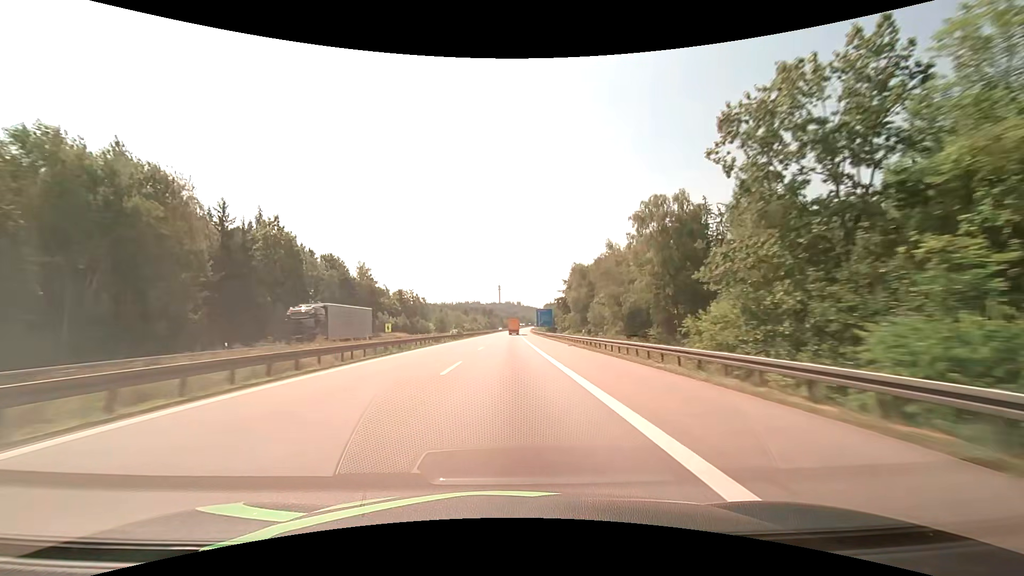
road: motorway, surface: asphalt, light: Day
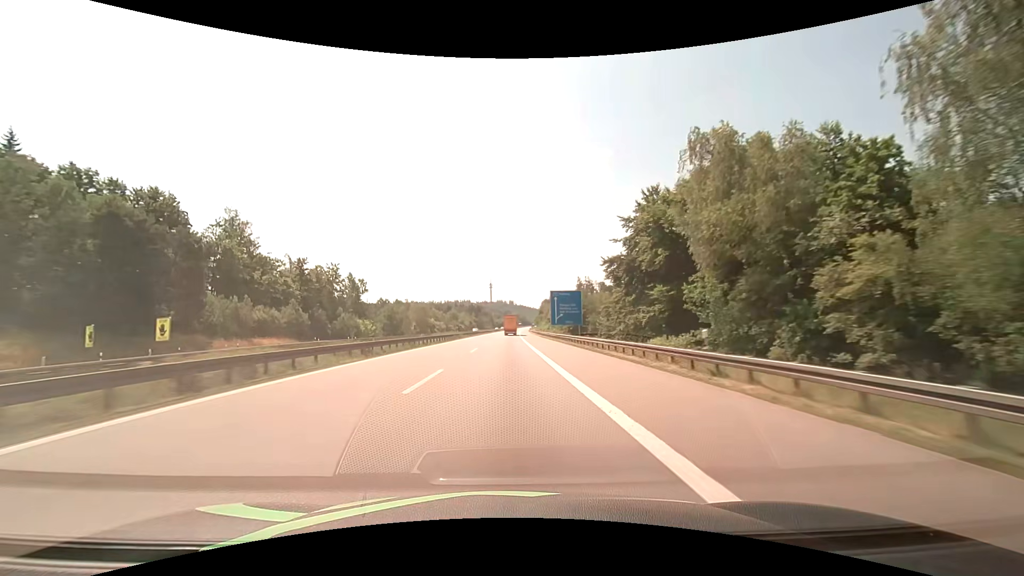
(+0.8, +76.0) m; +1°
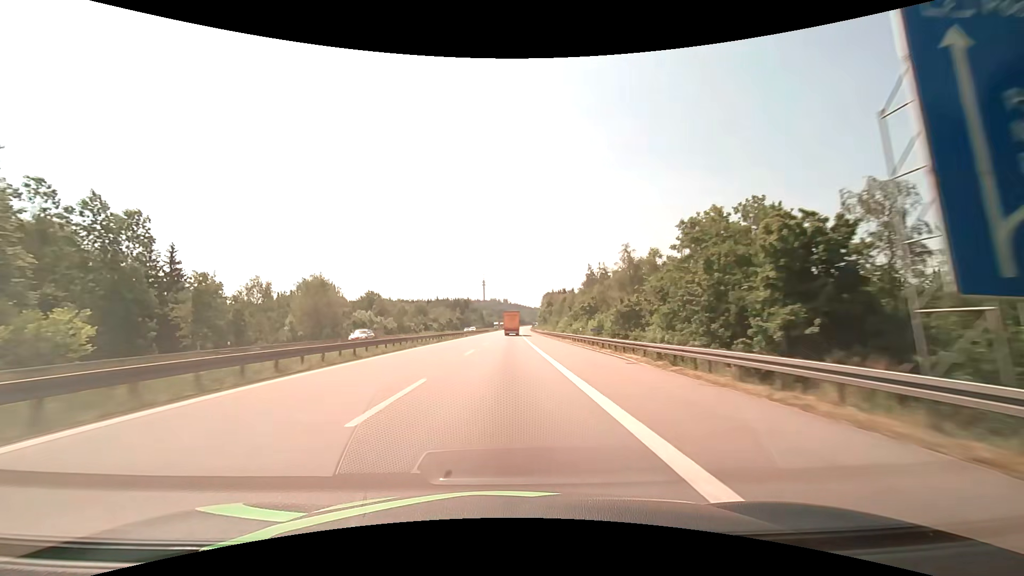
(+0.3, +75.5) m; +1°
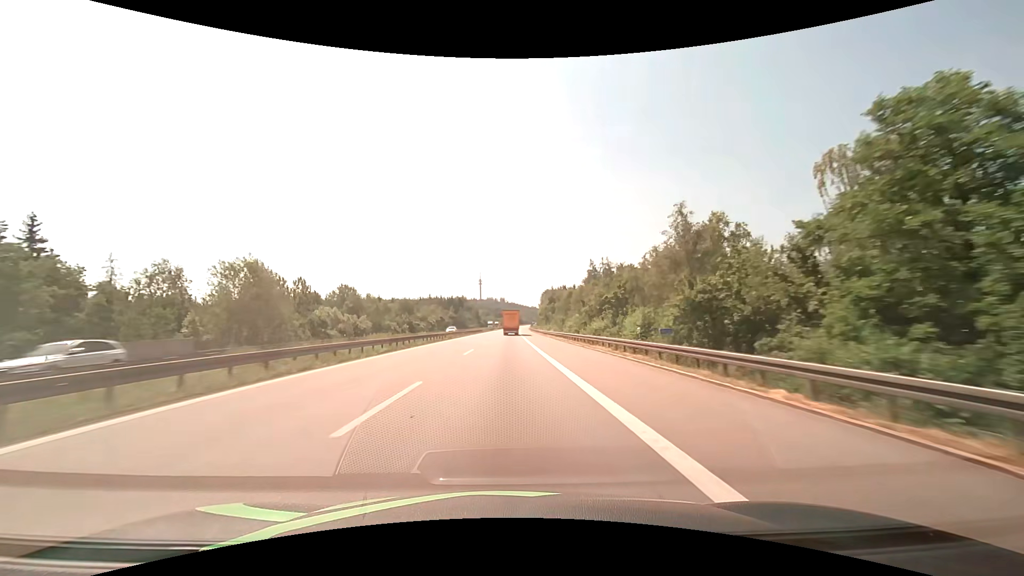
(0.0, +18.5) m; 0°
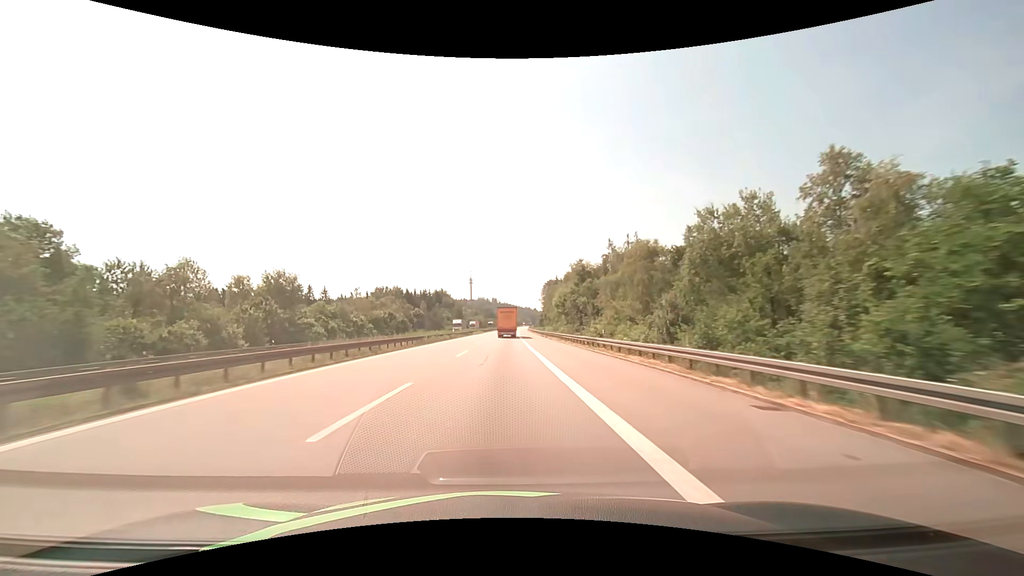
(+0.7, +72.2) m; +1°
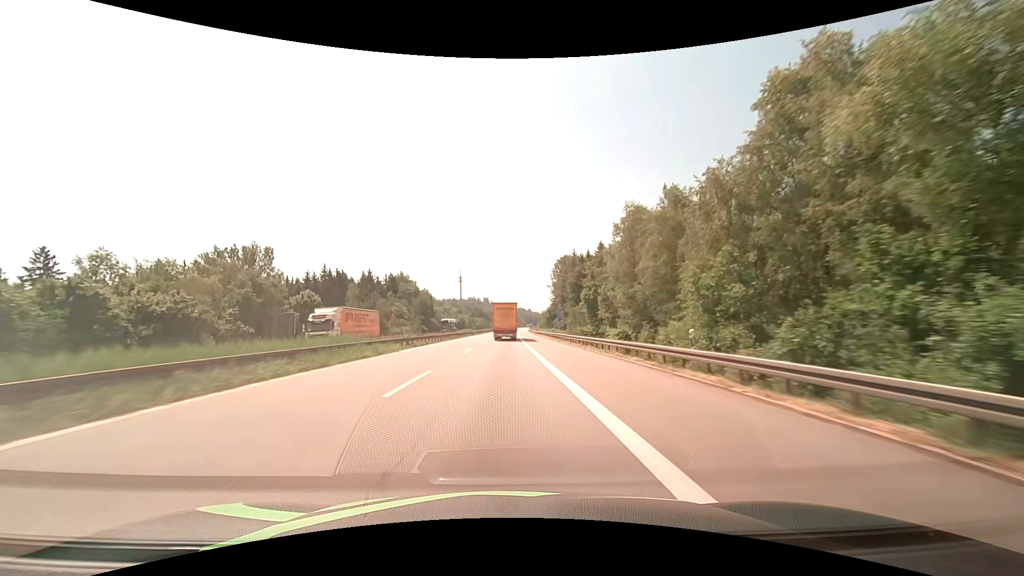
(+0.5, +85.7) m; +1°
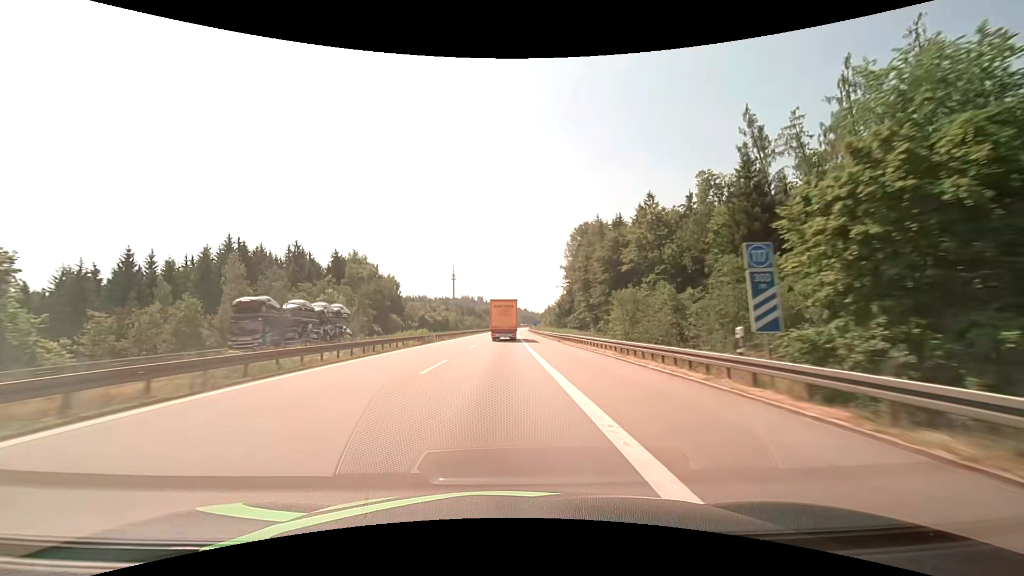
(+0.3, +48.9) m; +1°
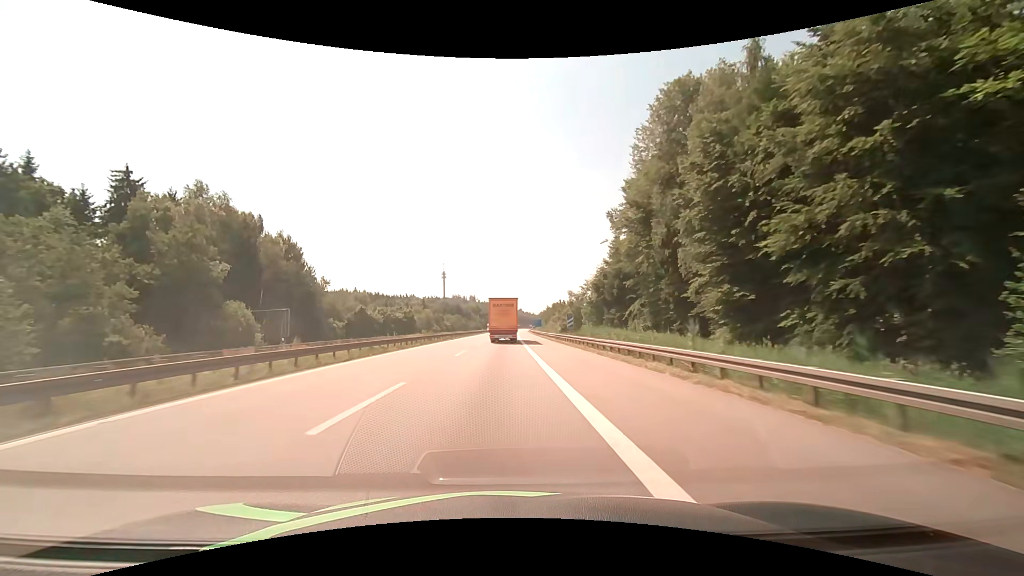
(+0.4, +62.3) m; +1°
(0, +10) (0, +20) (0, +30) (0, +40) (0, +50) (0, +60) (0, +70) (0, +80) (+1, +90) (+1, +100) m
